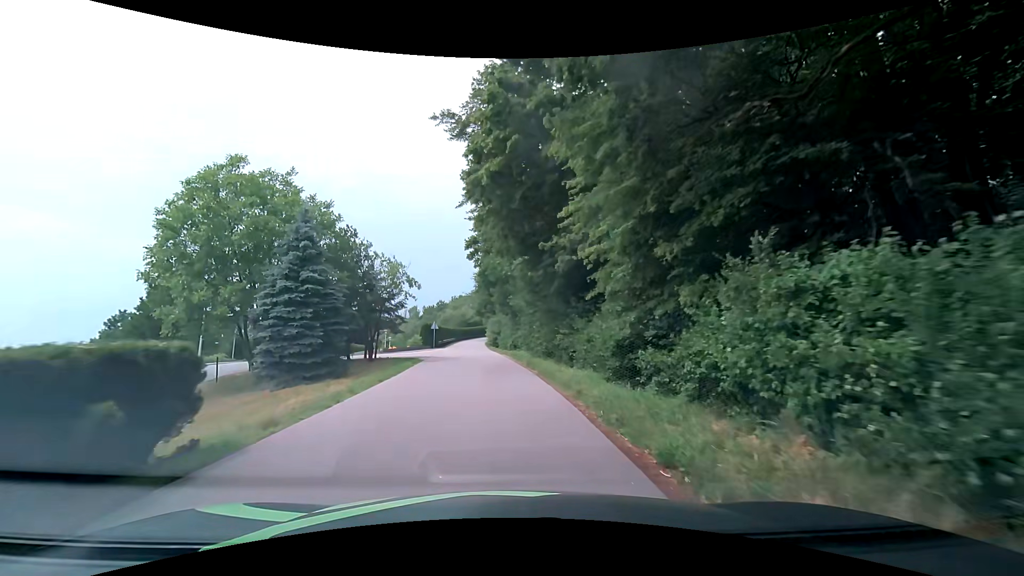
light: Day
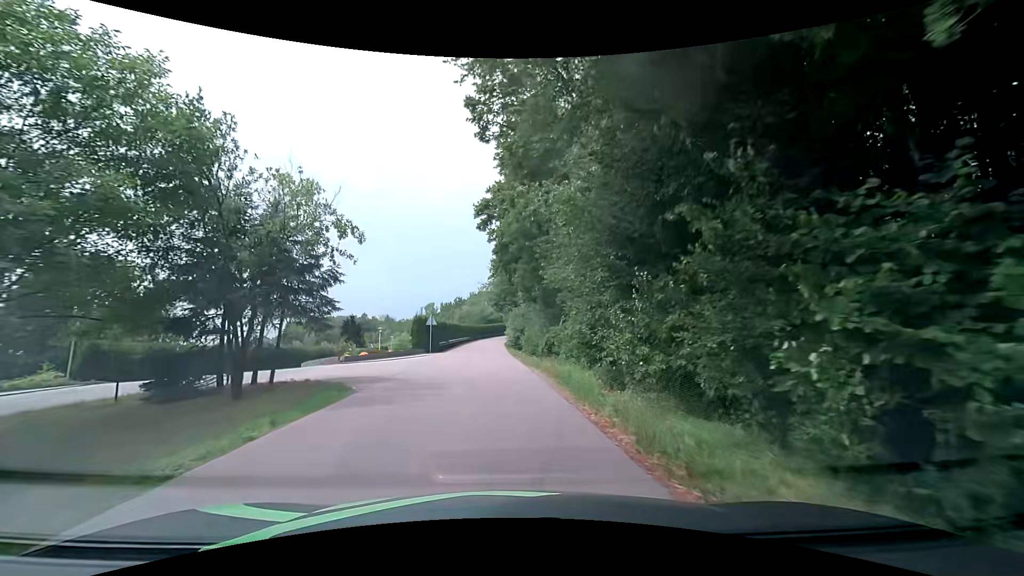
(-0.3, +15.2) m; -3°
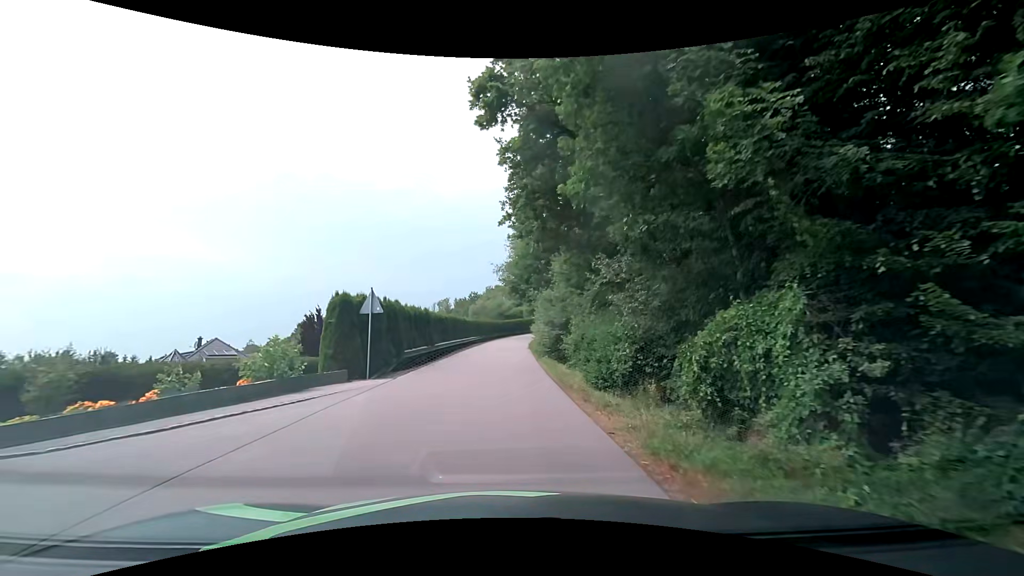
(-0.3, +19.9) m; -2°
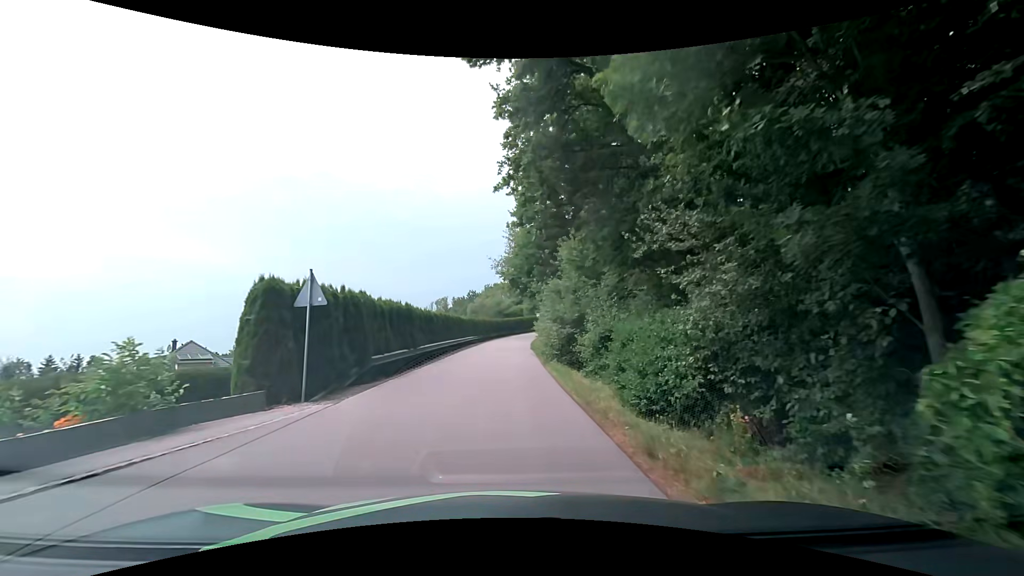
(0.0, +4.8) m; 0°
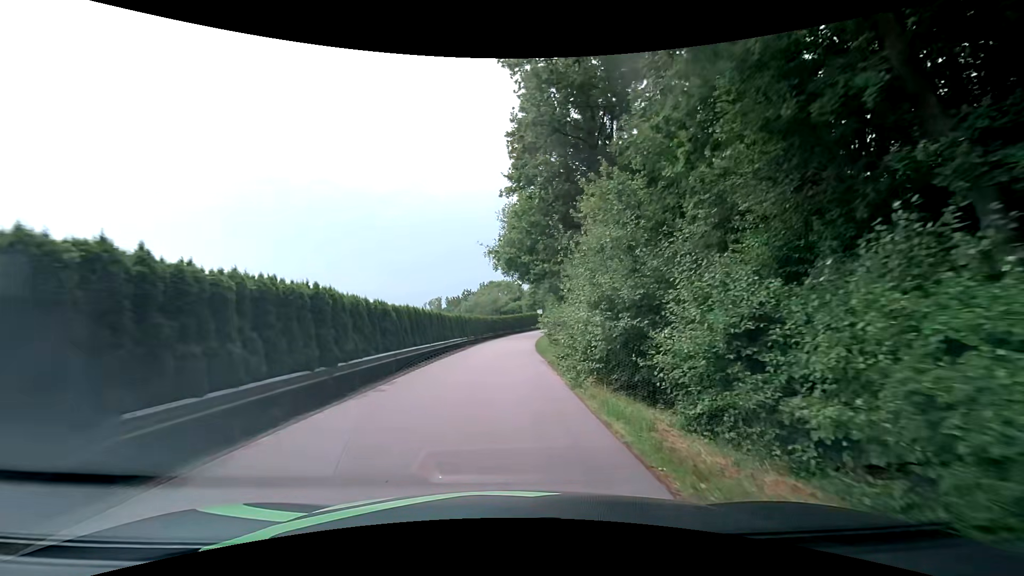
(0.0, +9.9) m; 0°
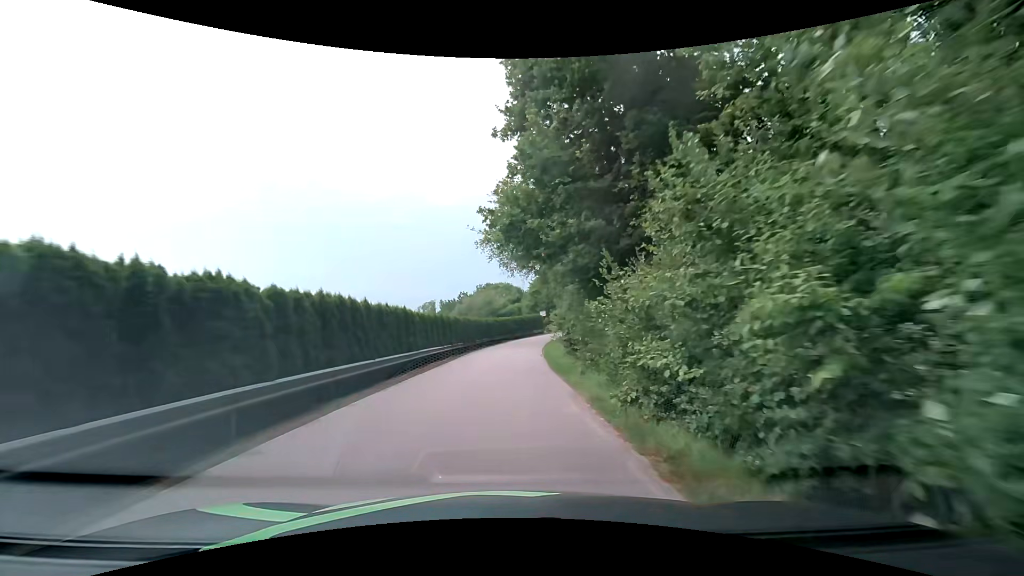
(0.0, +10.3) m; 0°
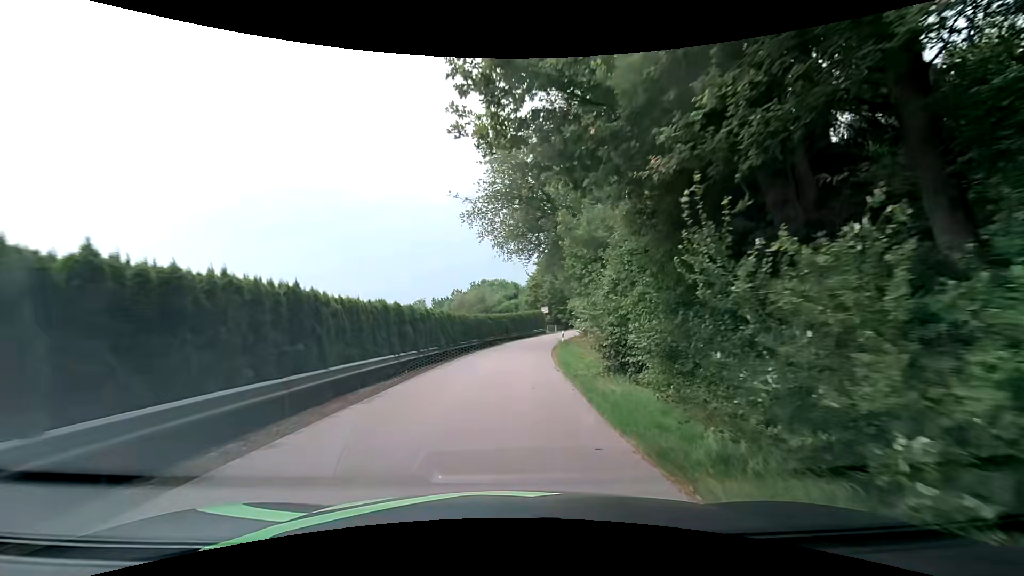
(+0.1, +10.4) m; +1°
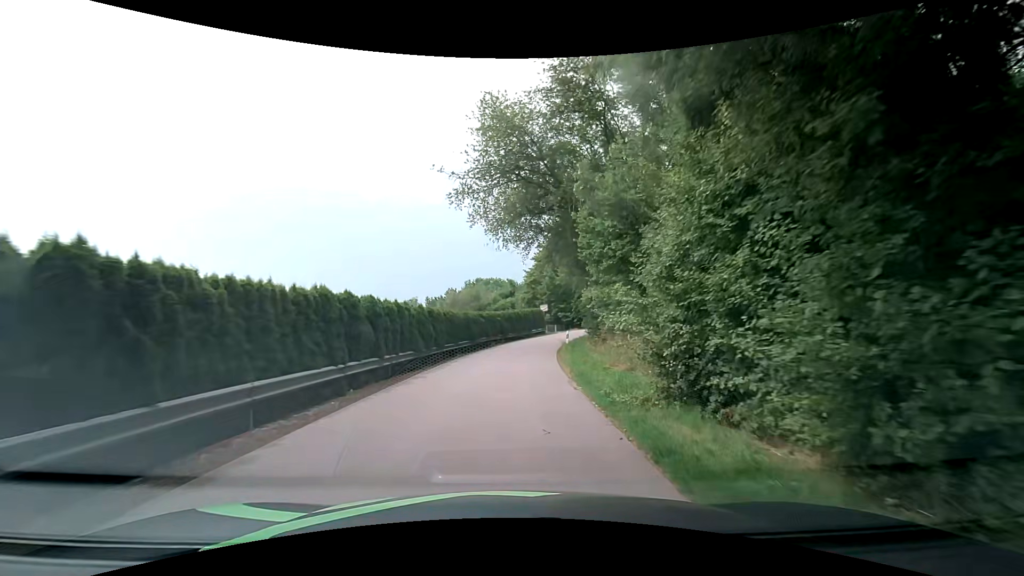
(0.0, +5.2) m; -1°
(0, +10) (+1, +20) (+2, +30) (+4, +40) (+7, +49) (+12, +58) (+19, +65) (+26, +72) (+35, +77) (+43, +83) m
